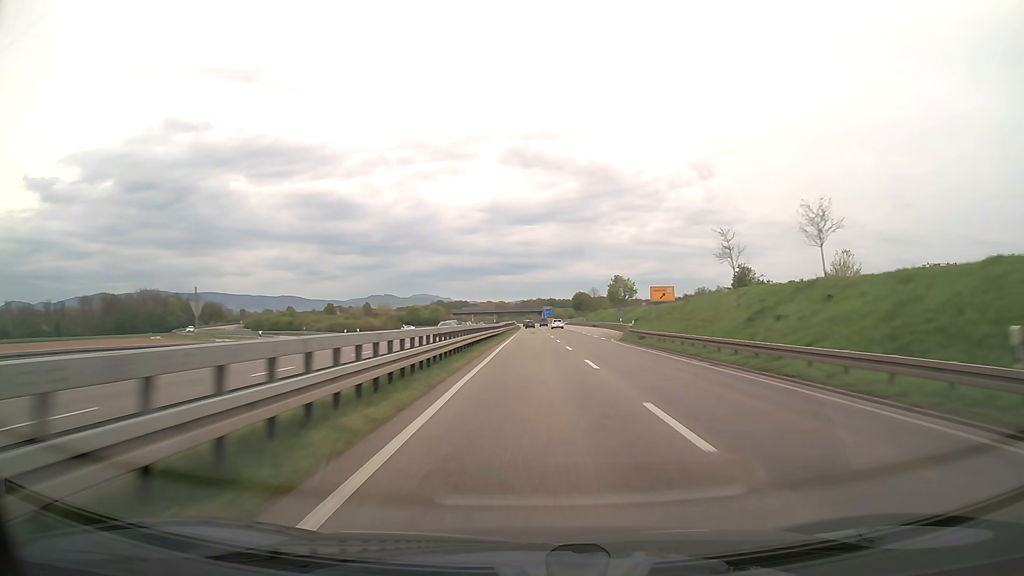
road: trunk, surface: asphalt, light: Day
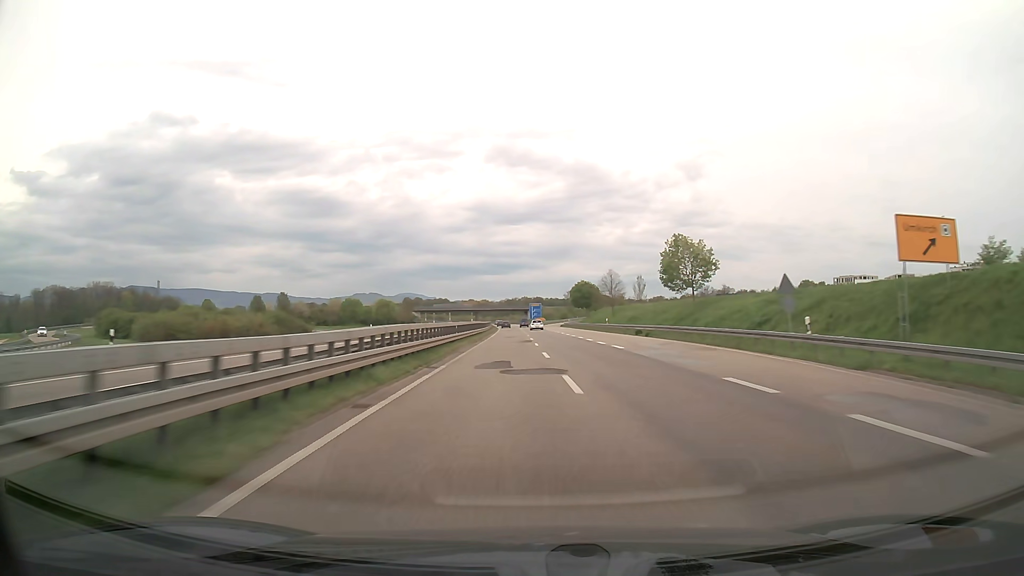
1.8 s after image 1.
(+0.6, +54.5) m; +1°
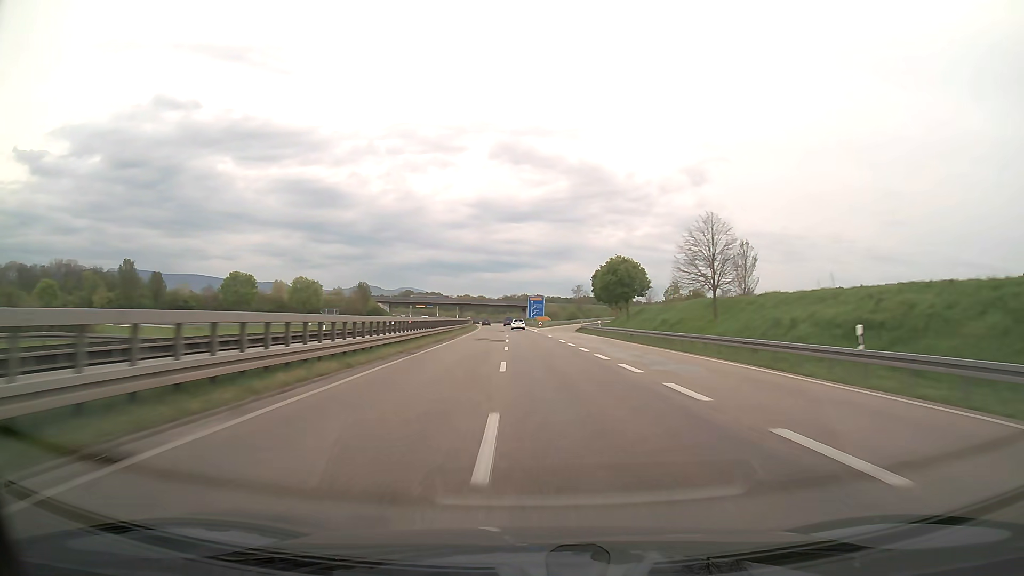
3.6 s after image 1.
(+0.3, +54.5) m; 0°
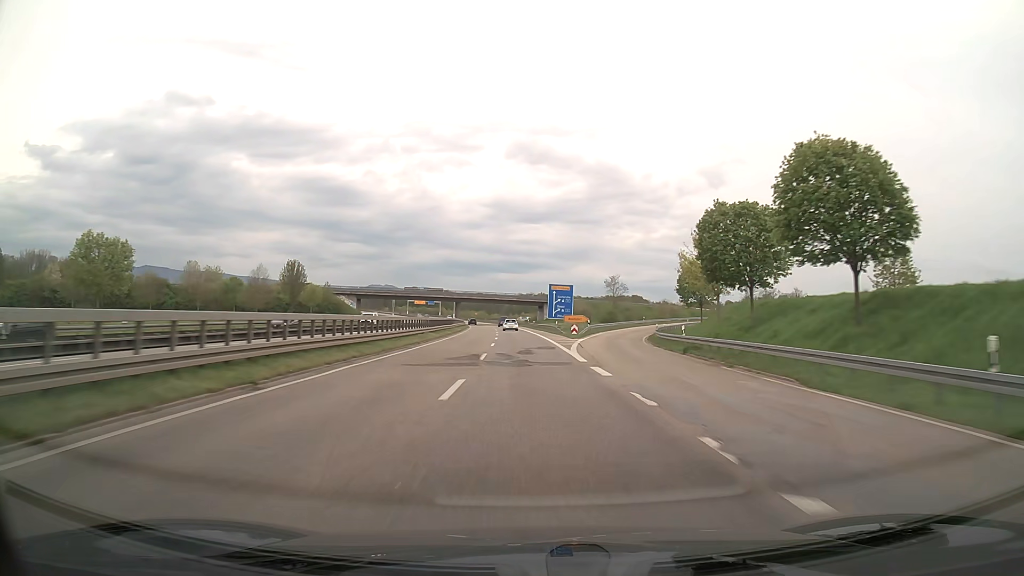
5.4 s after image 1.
(-0.6, +54.2) m; -1°
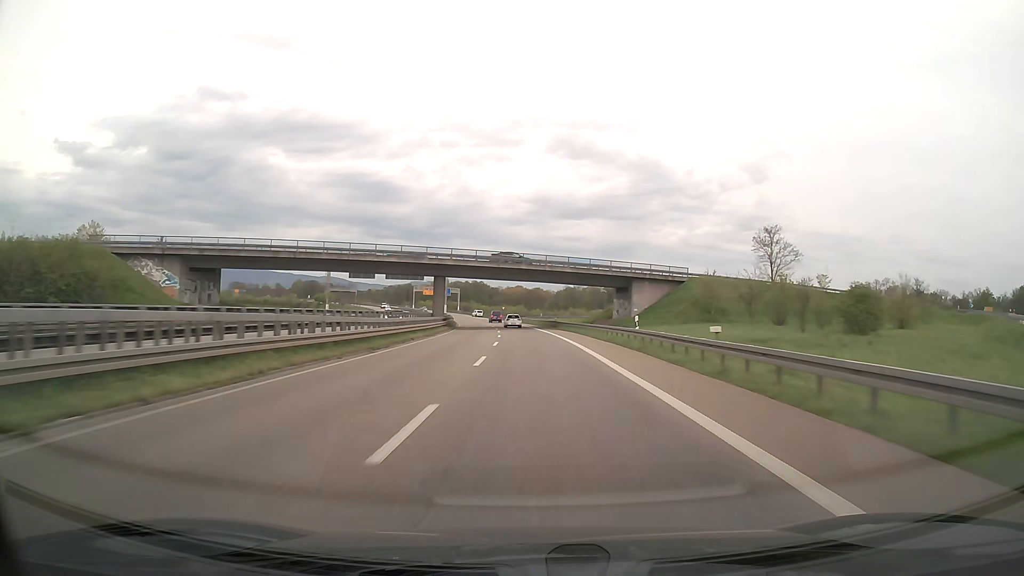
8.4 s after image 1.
(-3.0, +88.7) m; -4°
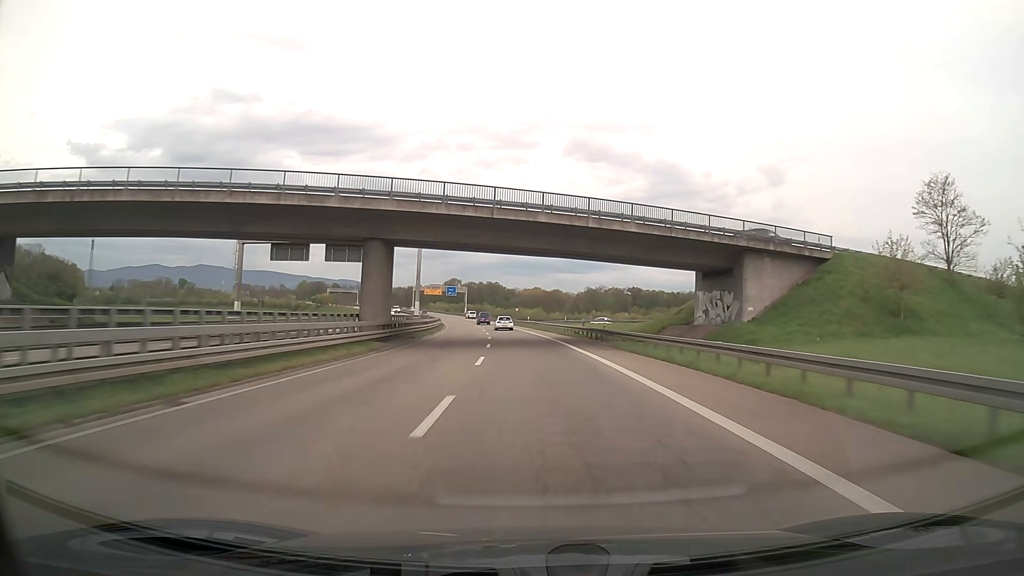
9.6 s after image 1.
(-0.4, +34.3) m; -1°
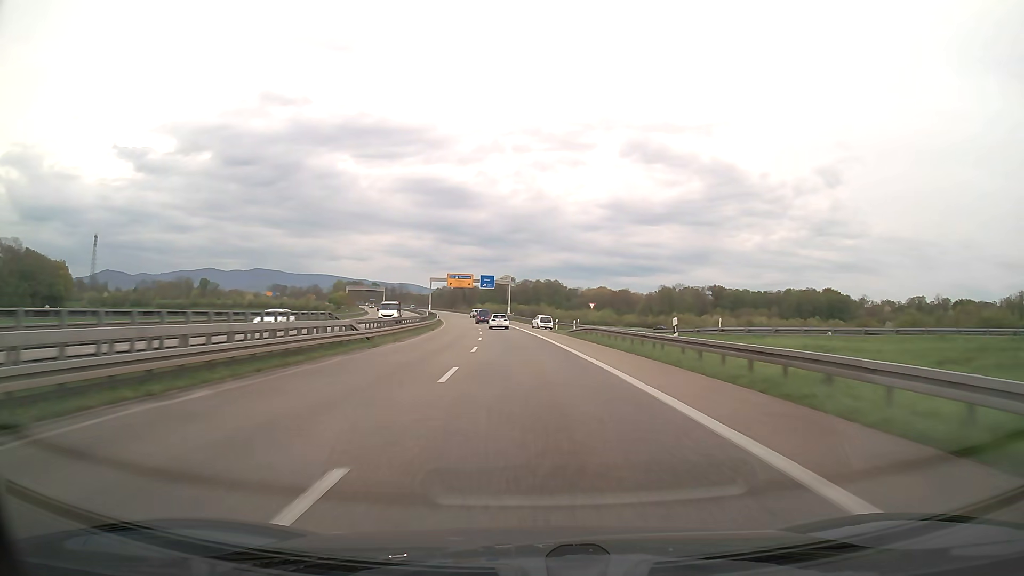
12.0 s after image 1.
(-2.9, +65.3) m; -5°
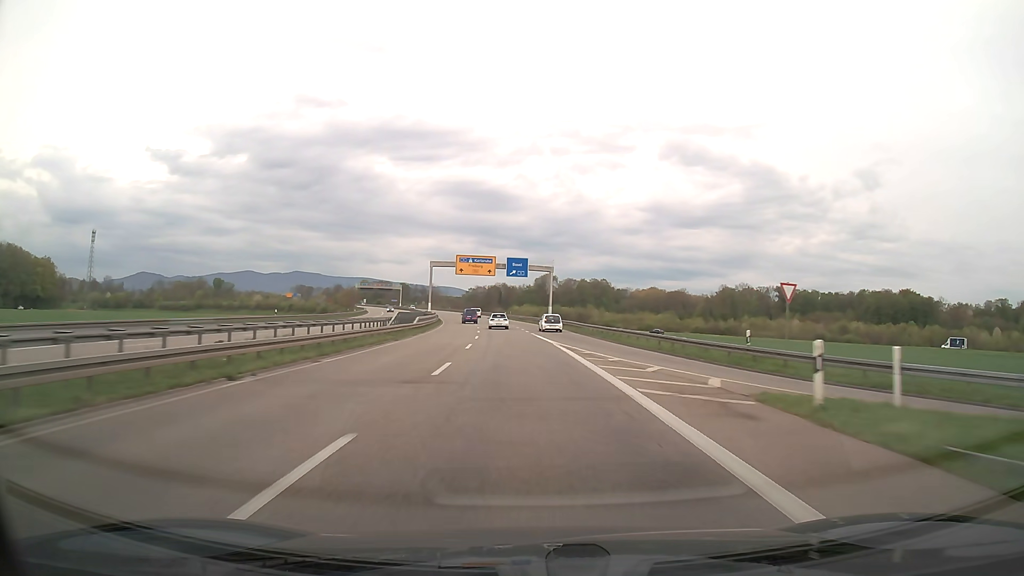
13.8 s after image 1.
(-1.5, +46.1) m; -3°
(0, +10) (0, +20) (-1, +30) (-1, +40) (-2, +50) (-3, +60) (-3, +70) (-4, +80) (-6, +90) (-7, +100) m
